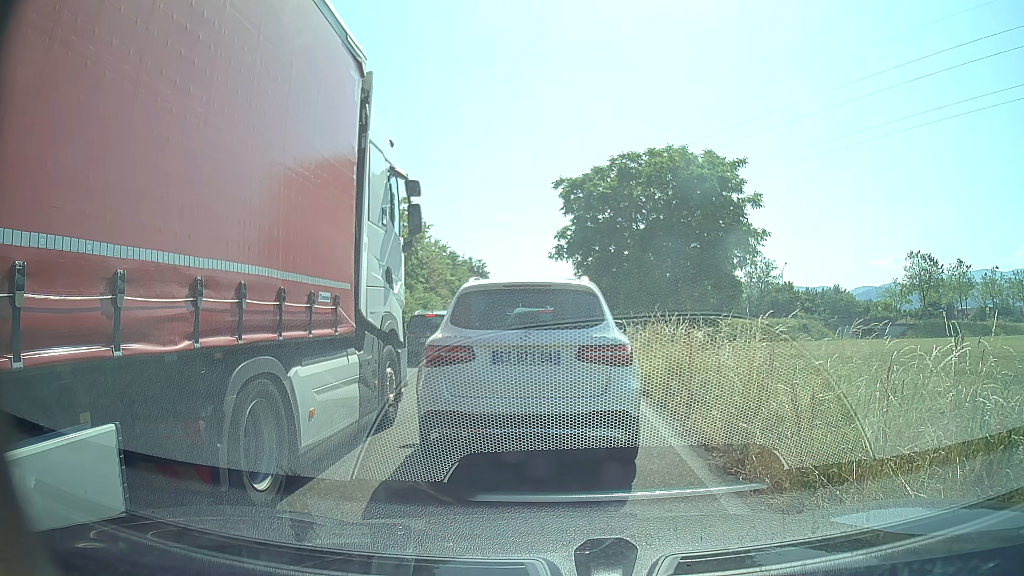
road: trunk_link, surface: asphalt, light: Day
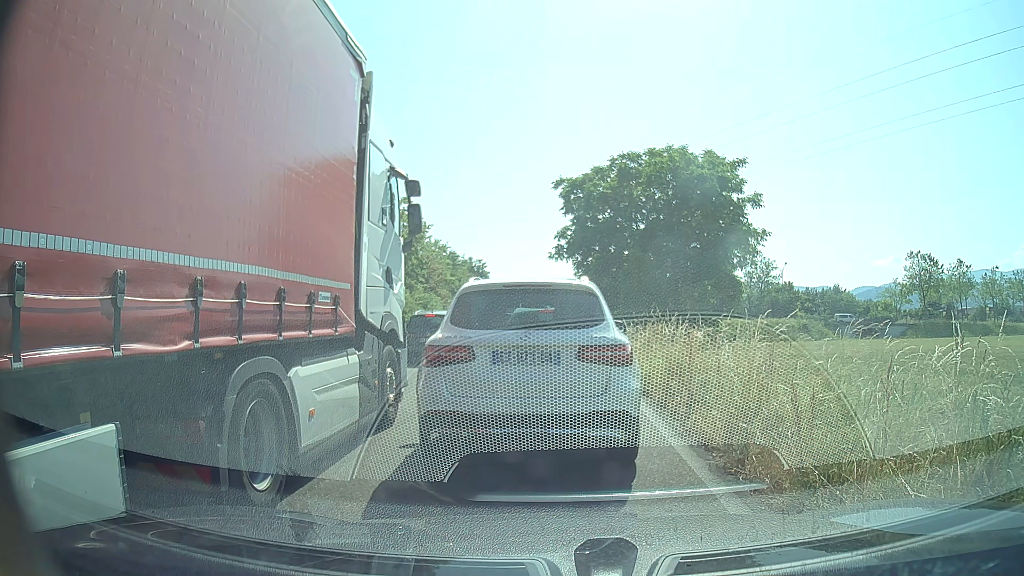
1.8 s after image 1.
(0.0, 0.0) m; 0°
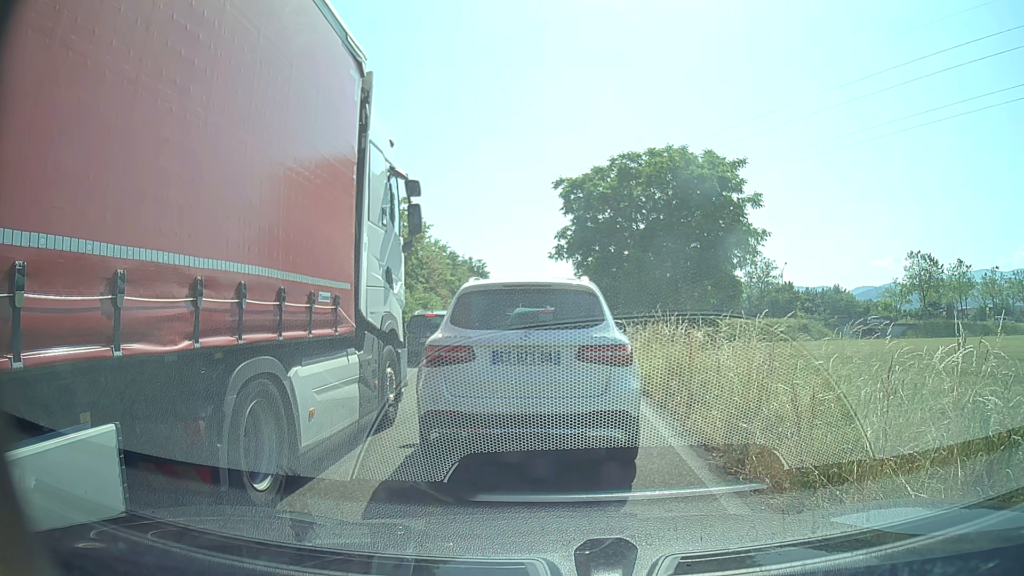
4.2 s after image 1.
(0.0, 0.0) m; 0°
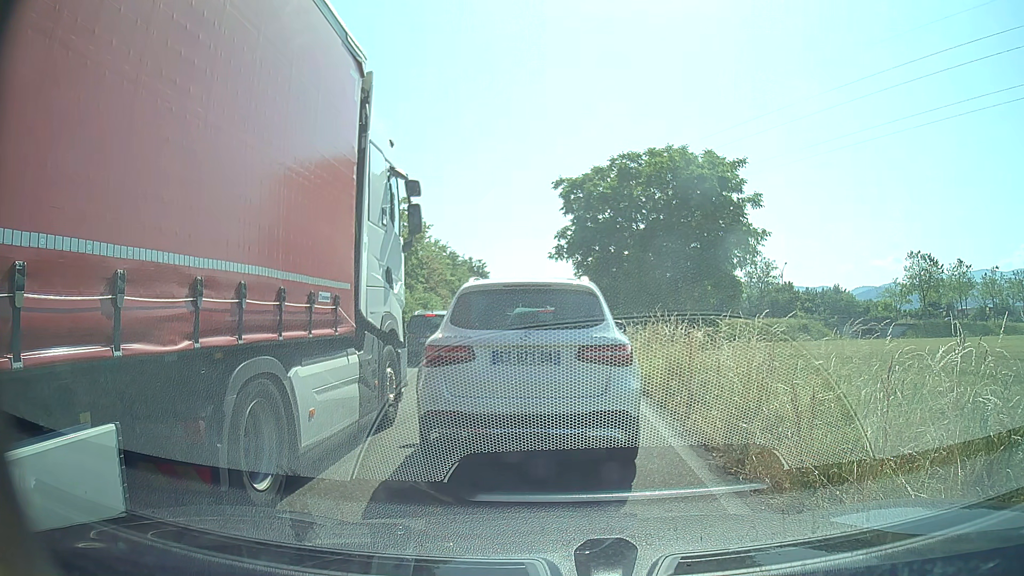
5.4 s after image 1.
(0.0, 0.0) m; 0°
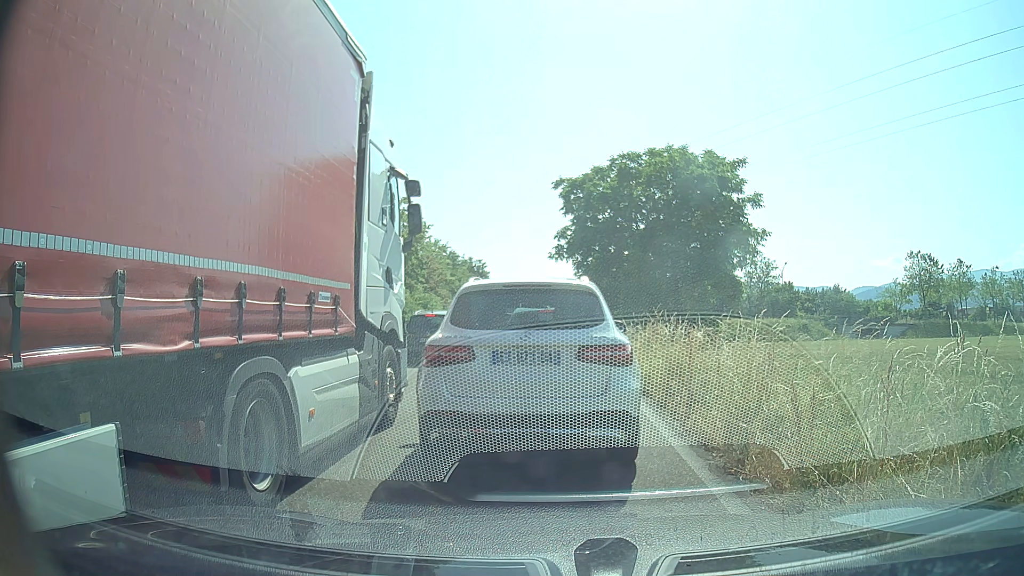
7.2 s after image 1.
(0.0, 0.0) m; 0°
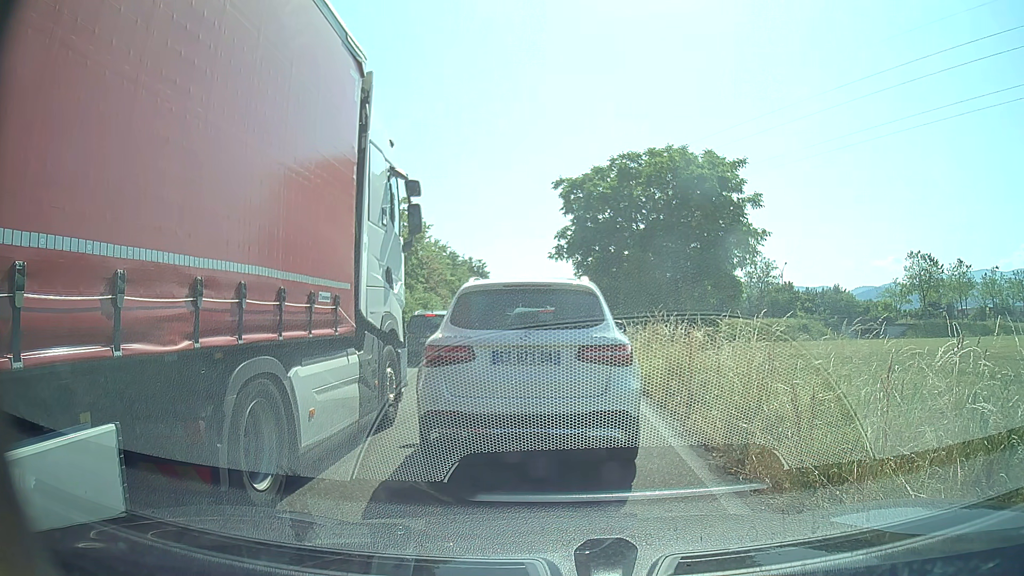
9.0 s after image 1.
(0.0, 0.0) m; 0°
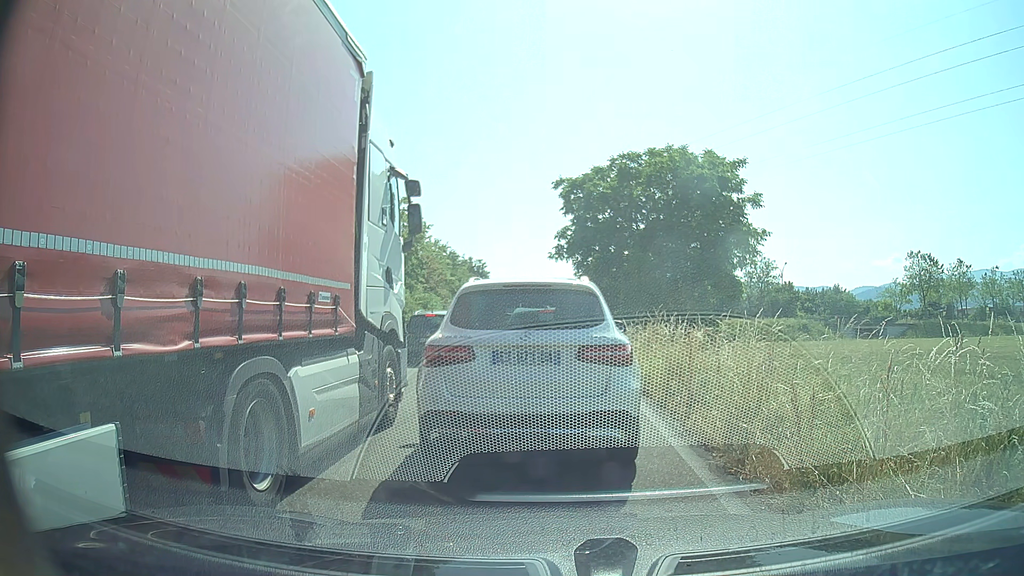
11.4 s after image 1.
(0.0, 0.0) m; 0°
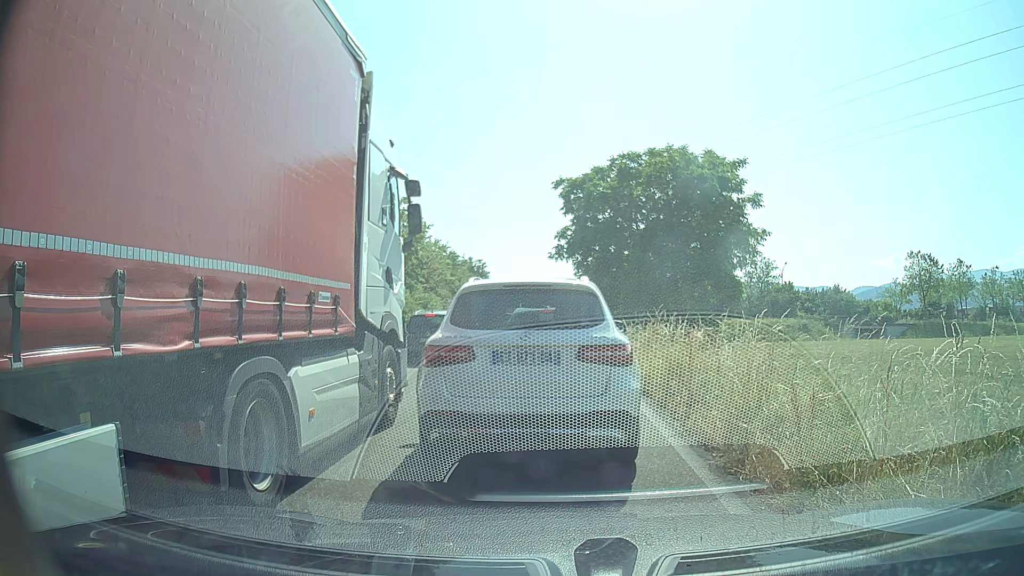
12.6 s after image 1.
(0.0, 0.0) m; 0°
